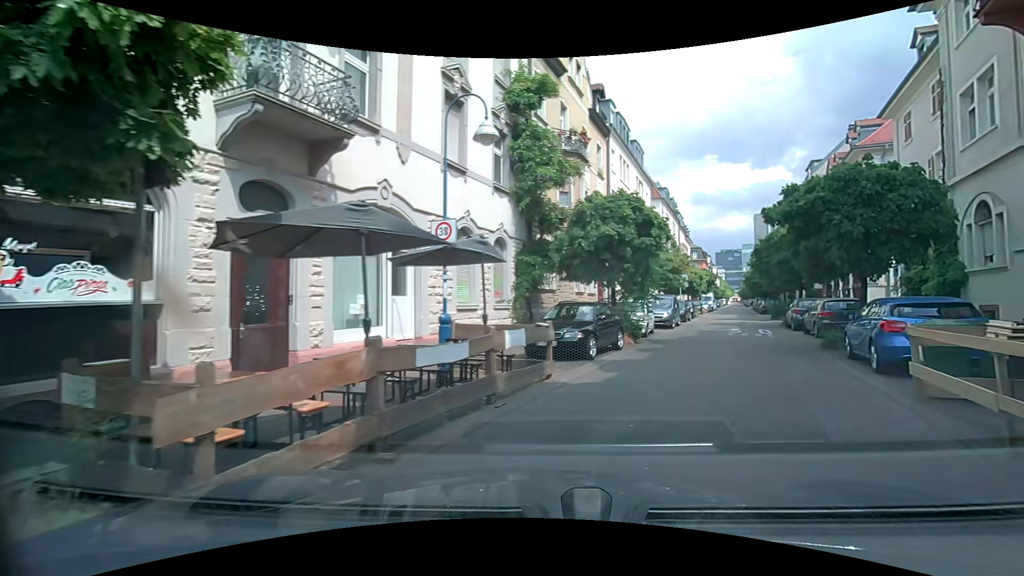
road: residential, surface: asphalt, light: Day
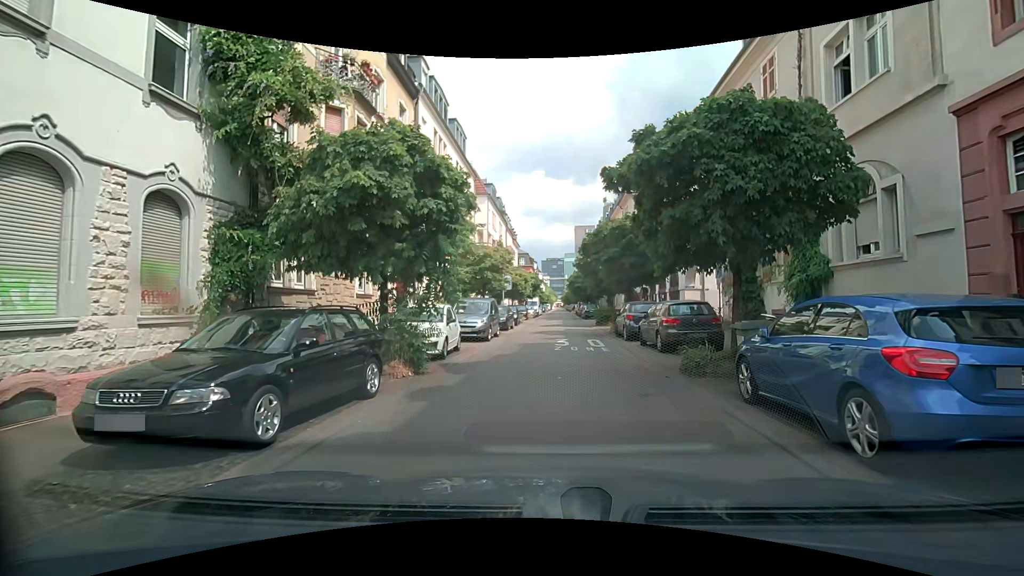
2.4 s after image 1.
(+1.3, +6.9) m; +14°
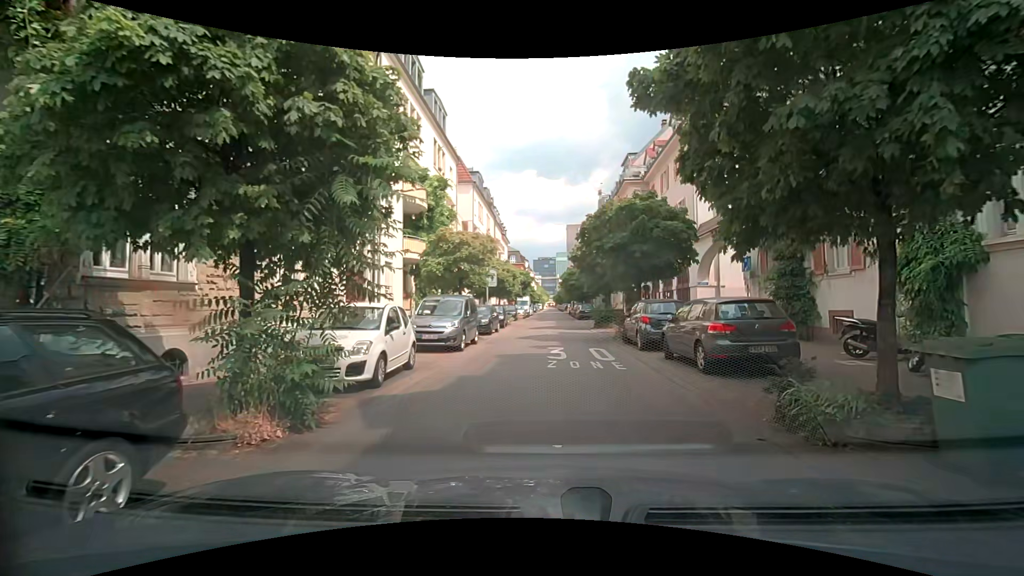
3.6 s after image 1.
(+0.1, +4.7) m; +1°
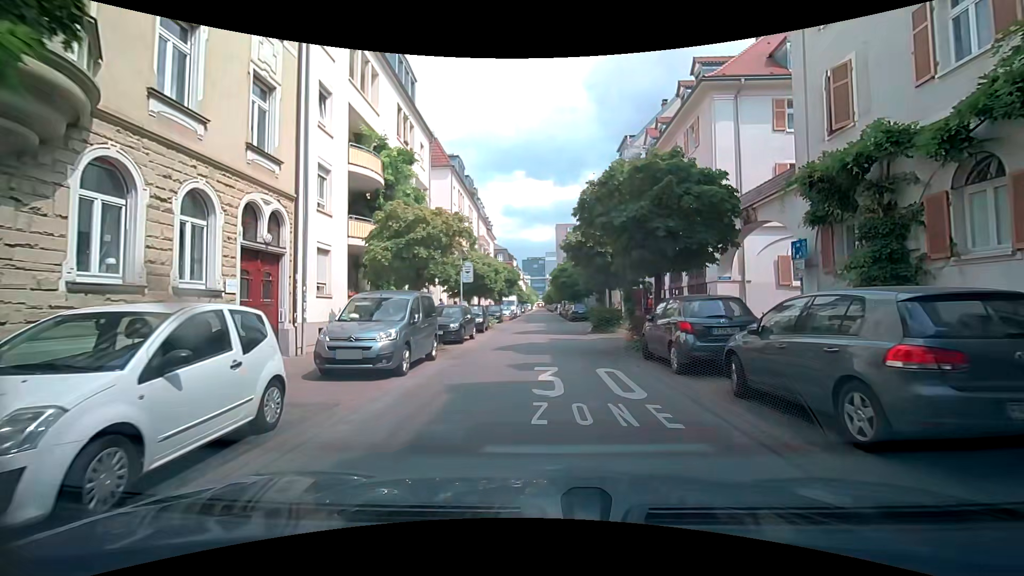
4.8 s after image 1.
(+0.1, +5.3) m; +4°
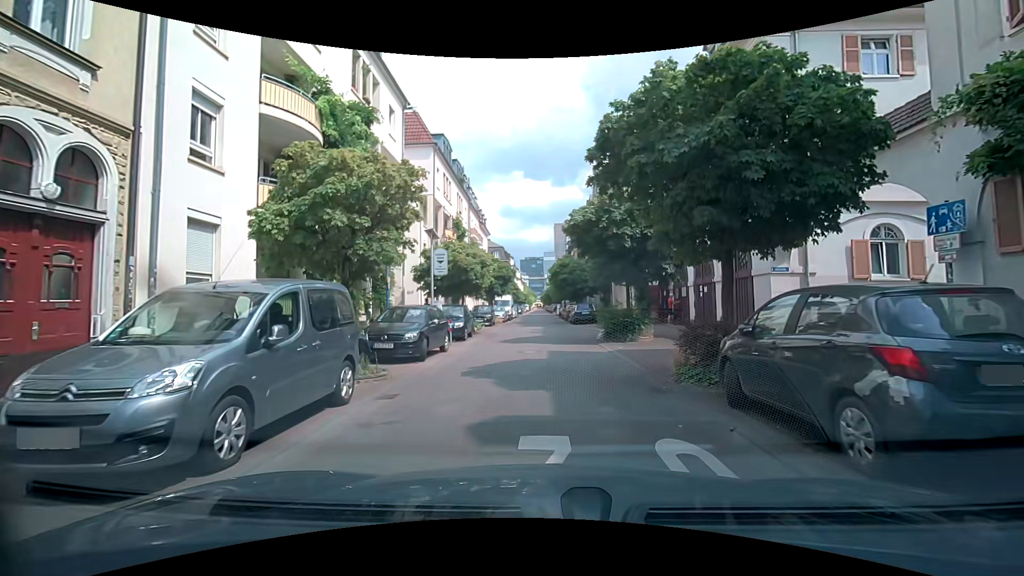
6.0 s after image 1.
(-0.2, +5.7) m; -2°
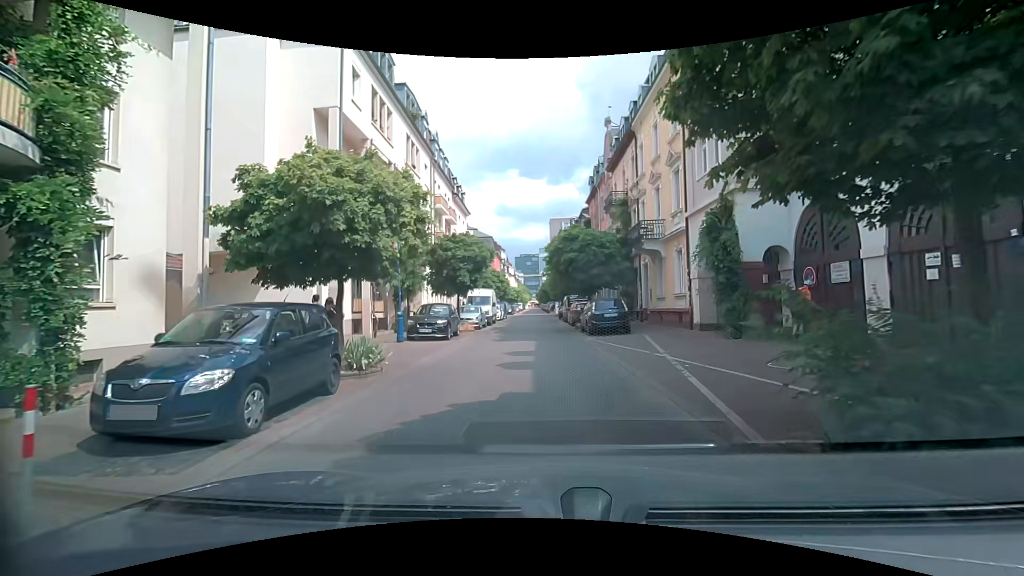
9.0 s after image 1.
(+0.1, +15.0) m; 0°
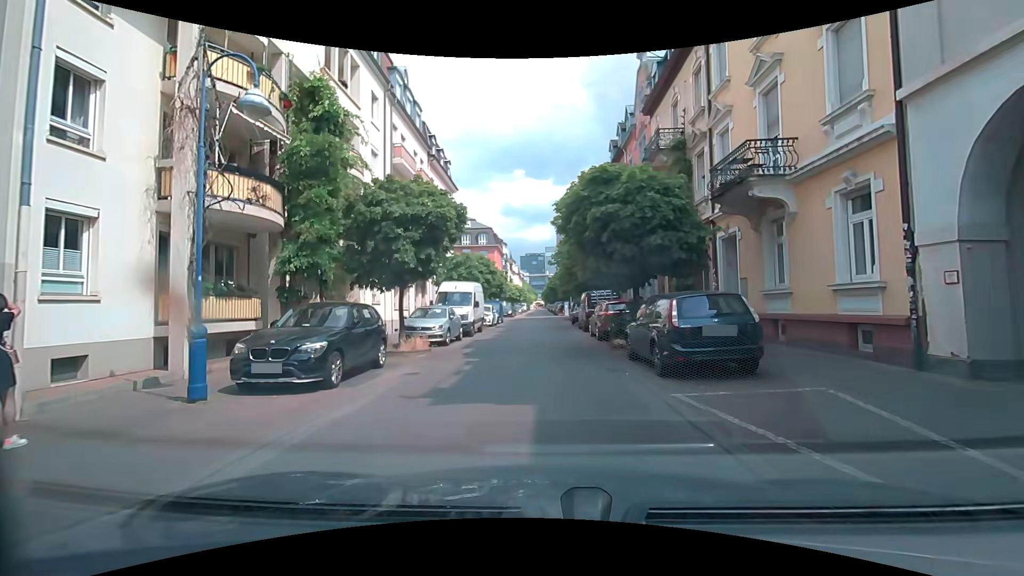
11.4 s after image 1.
(+0.1, +11.8) m; -1°
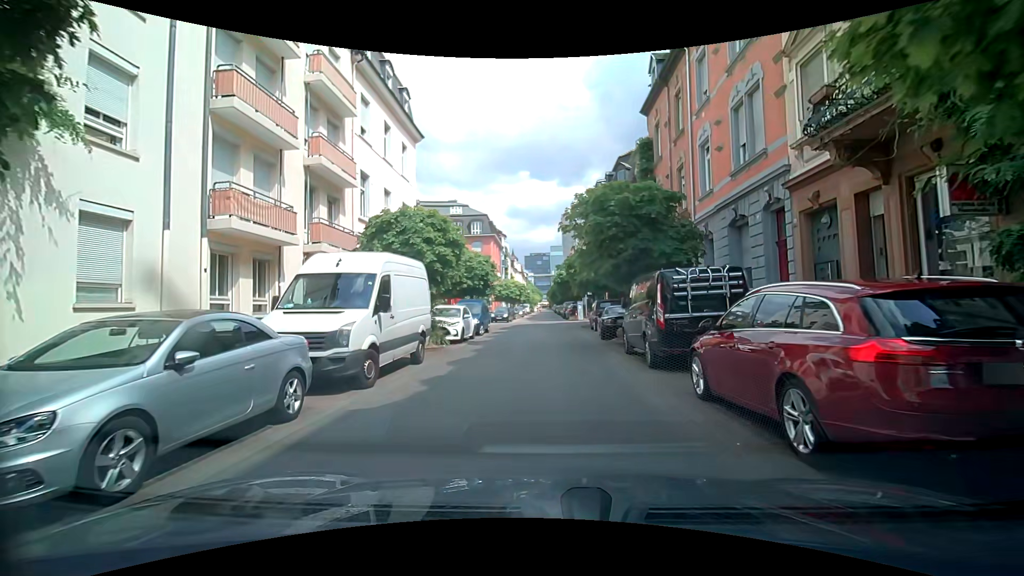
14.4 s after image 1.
(+0.2, +14.2) m; -2°
